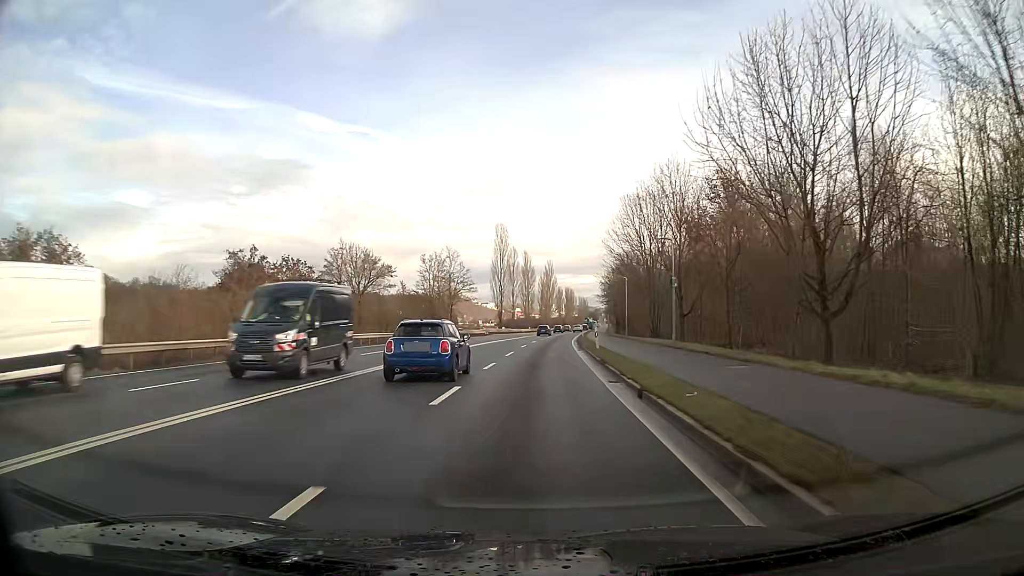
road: primary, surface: asphalt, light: Day
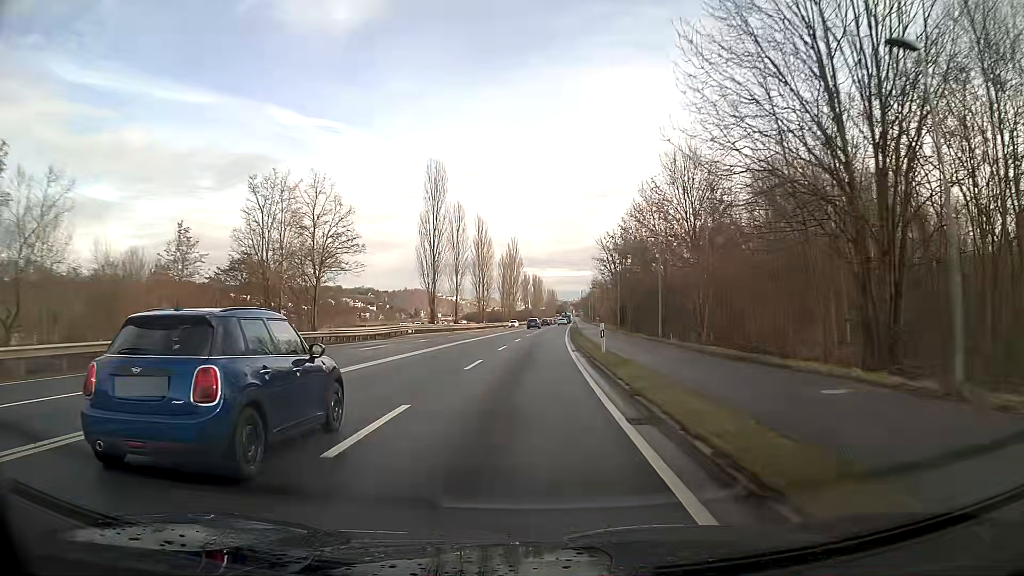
(+1.2, +46.9) m; +2°
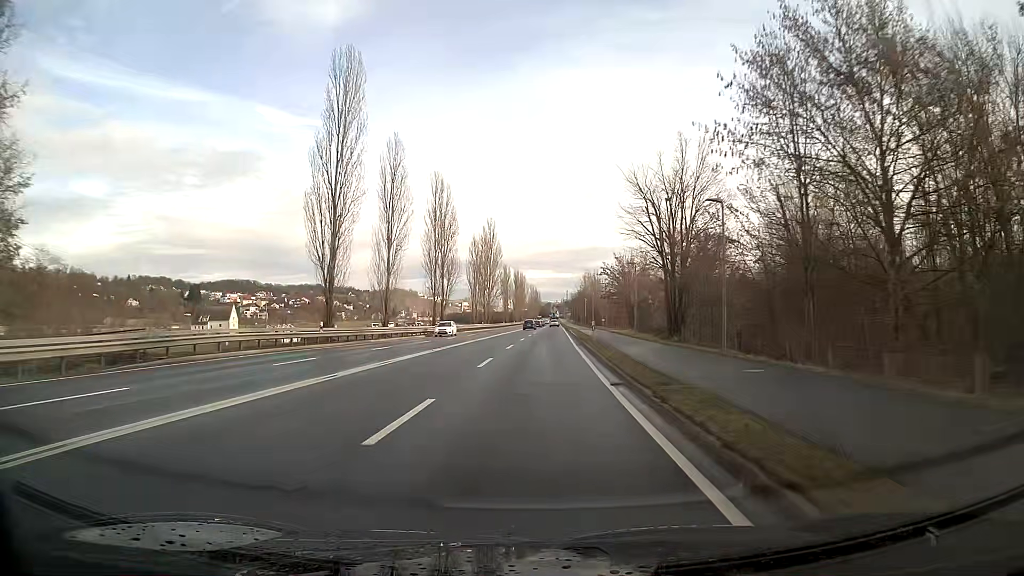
(+0.5, +35.0) m; +2°
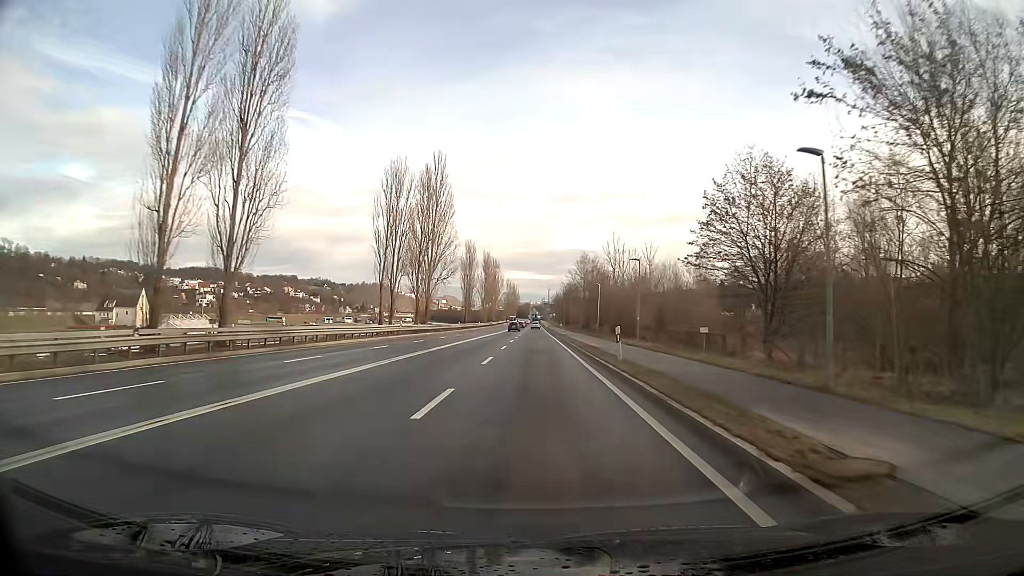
(+1.1, +58.1) m; +2°
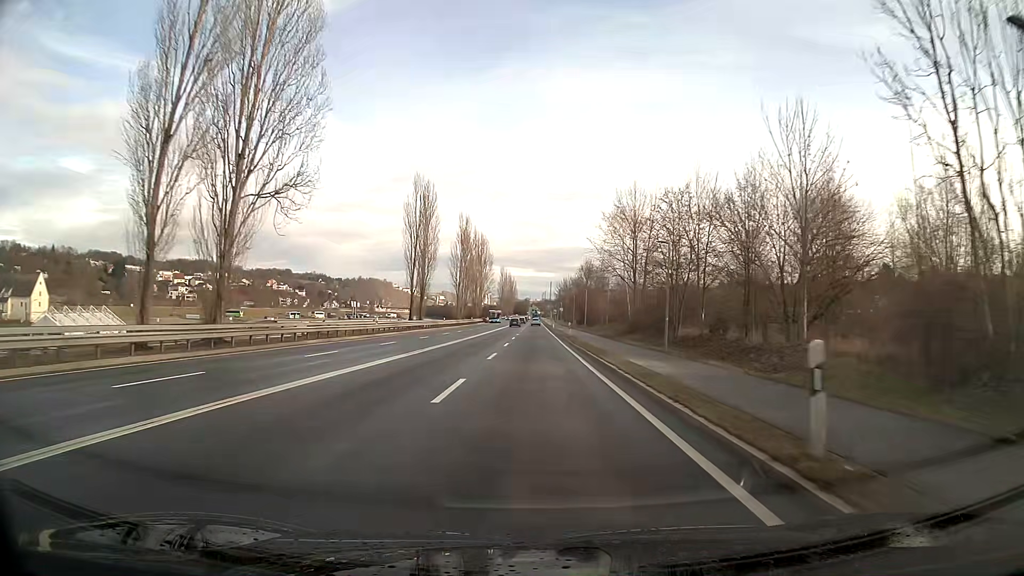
(+0.1, +58.3) m; 0°
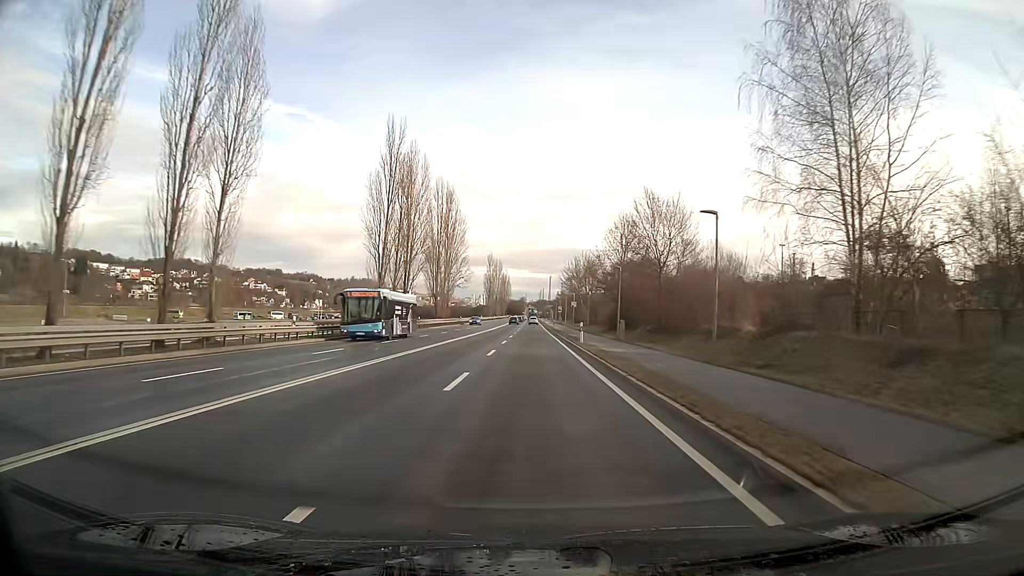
(+0.1, +58.9) m; 0°
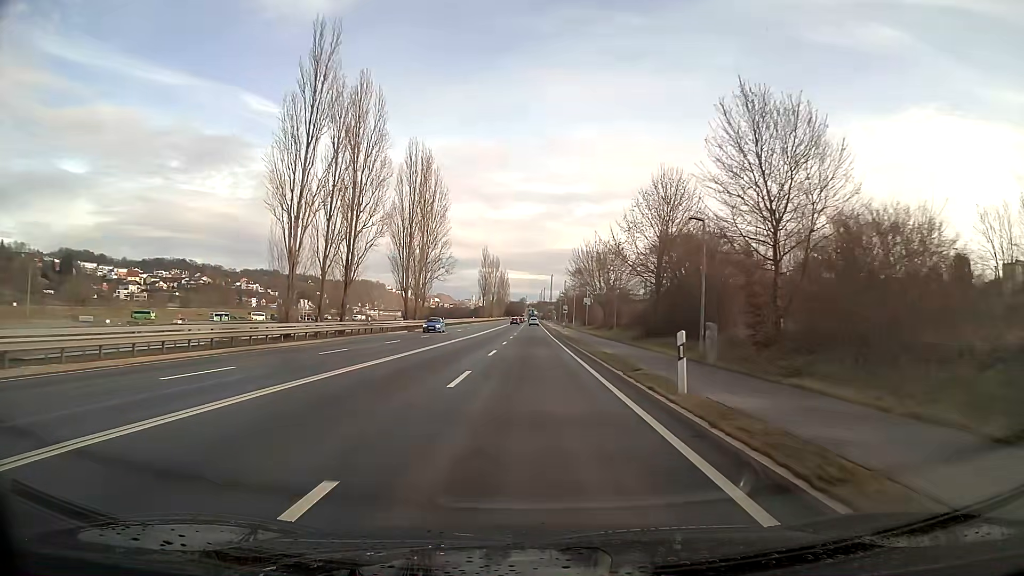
(0.0, +23.3) m; 0°
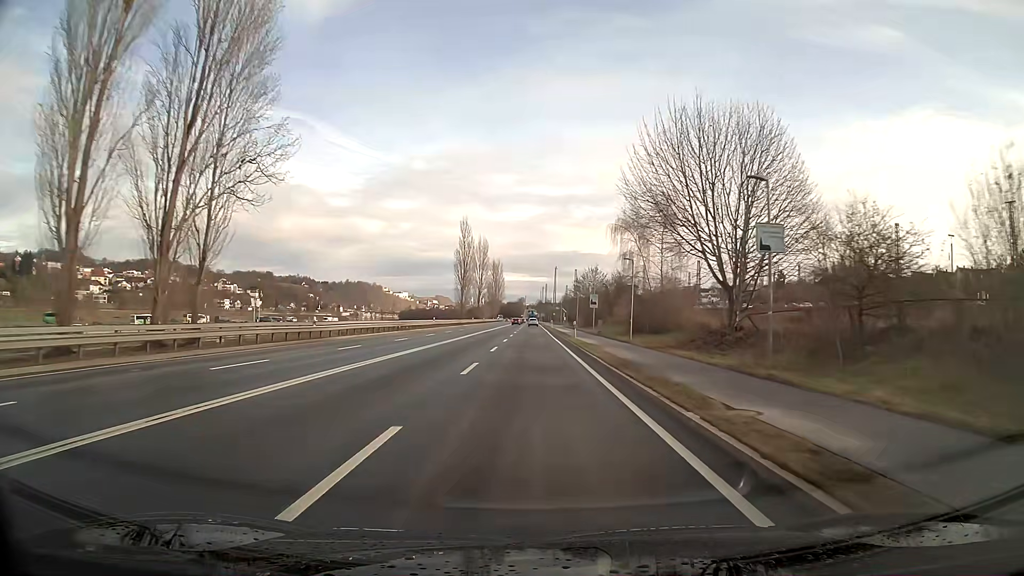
(0.0, +57.4) m; 0°
